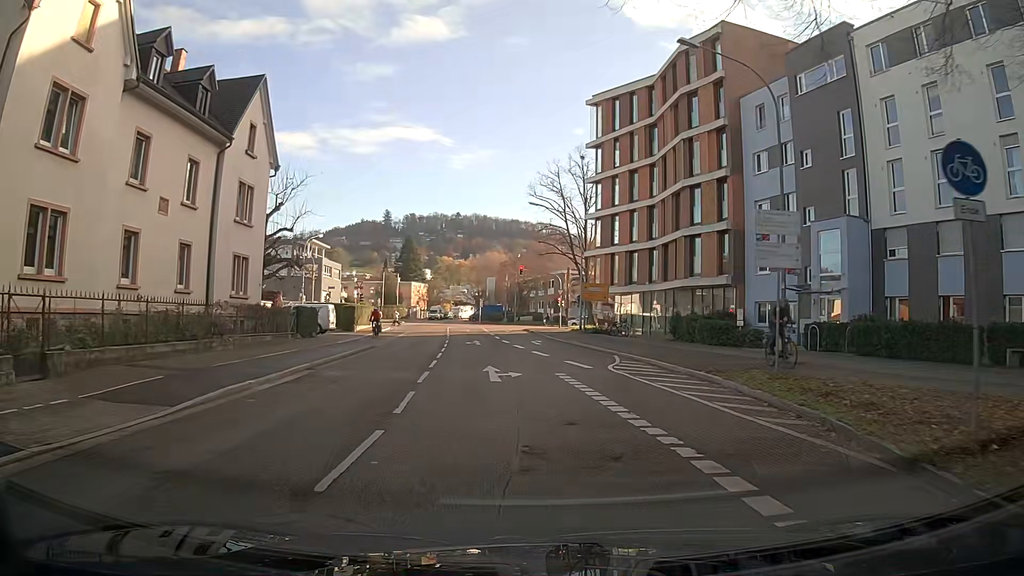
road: secondary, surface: asphalt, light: Day
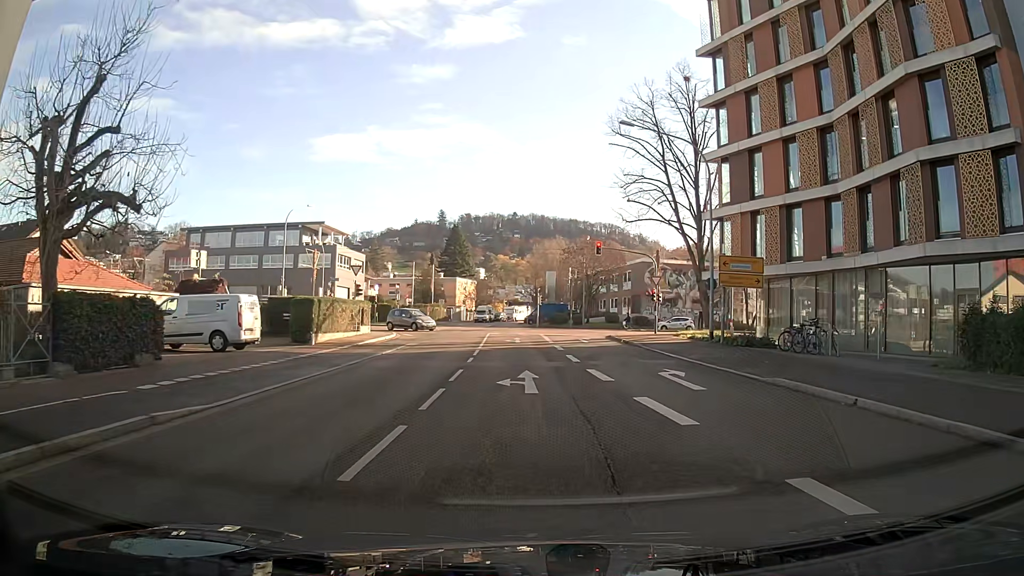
(-1.2, +22.6) m; -4°
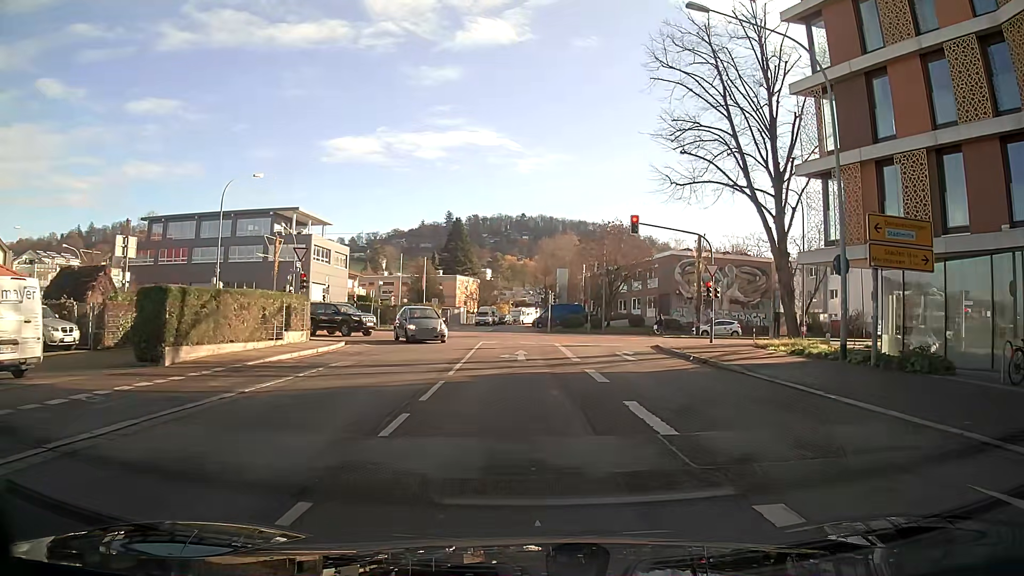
(0.0, +12.7) m; 0°
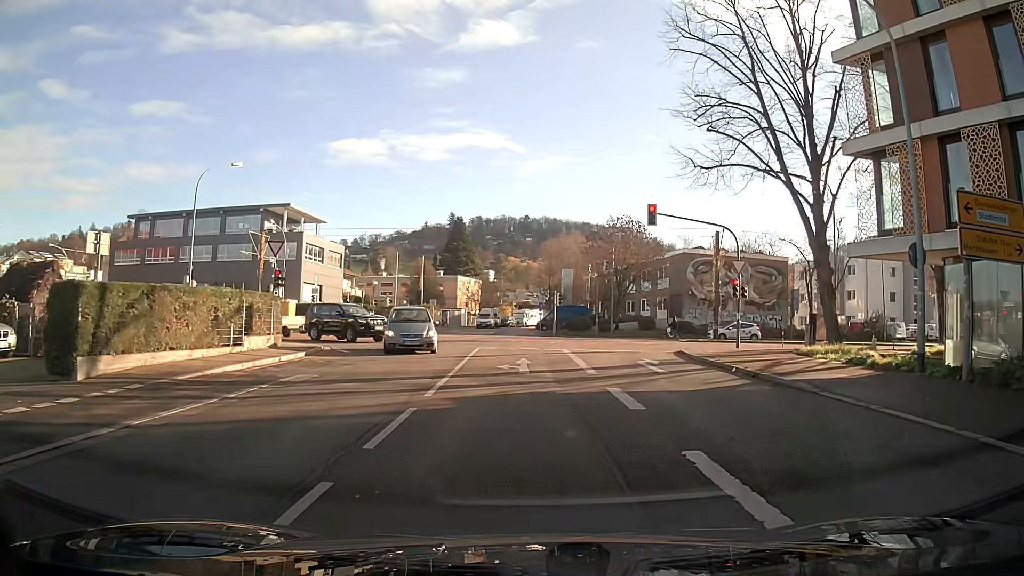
(0.0, +3.8) m; 0°
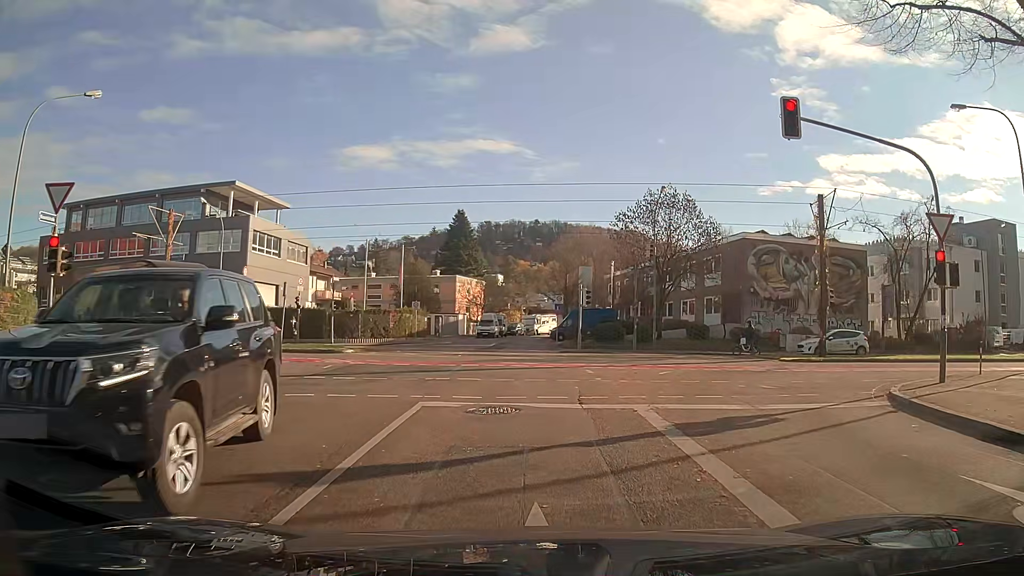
(-0.3, +15.3) m; -2°
